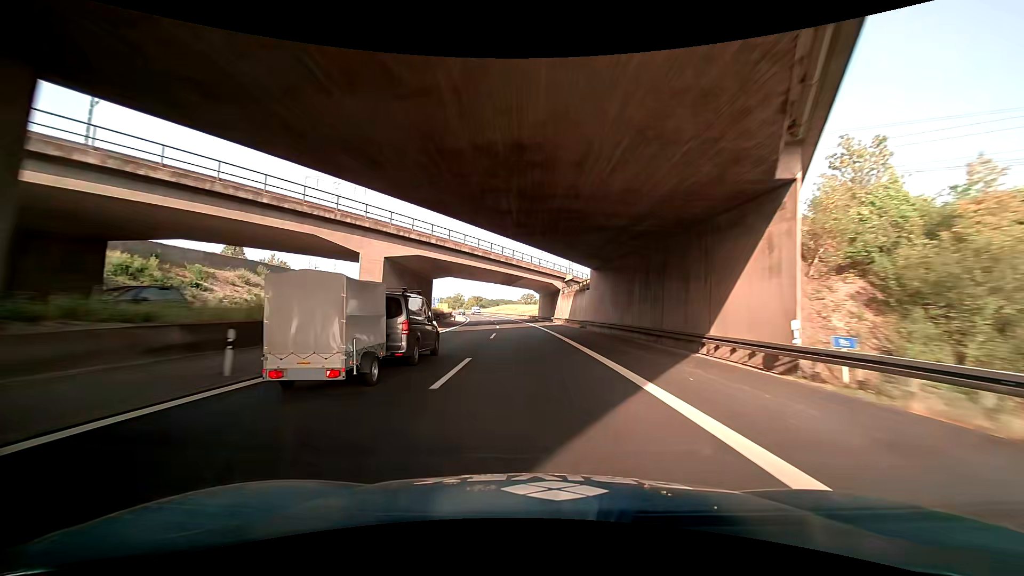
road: motorway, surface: asphalt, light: Day
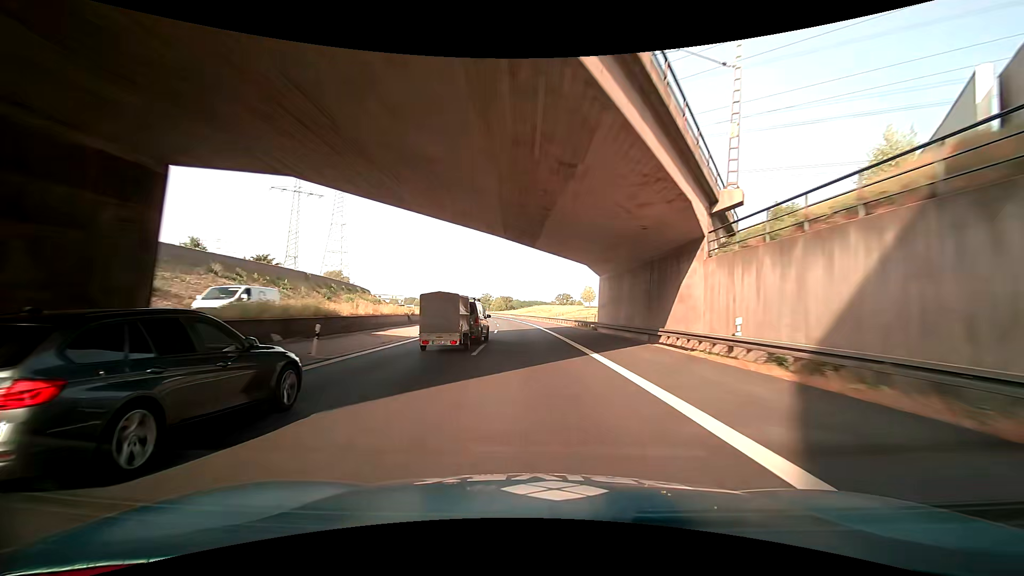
(-0.6, +46.9) m; -3°
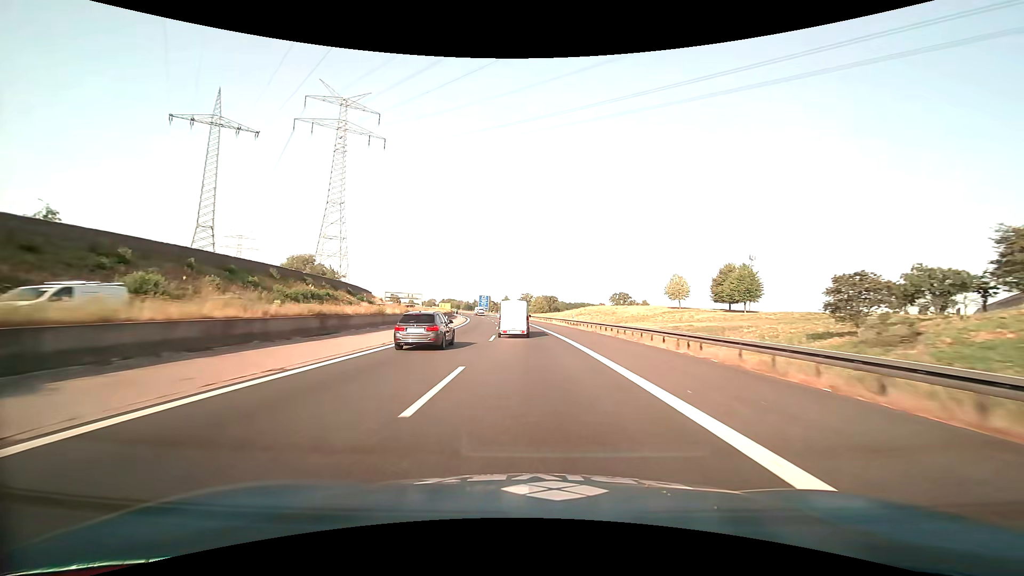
(-0.8, +63.4) m; -7°
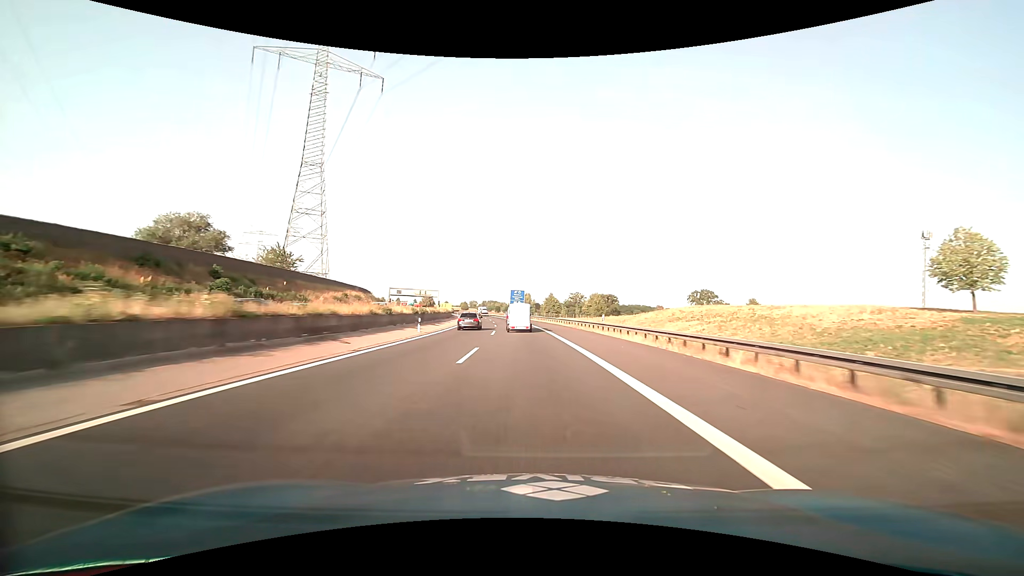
(-2.9, +65.2) m; -5°
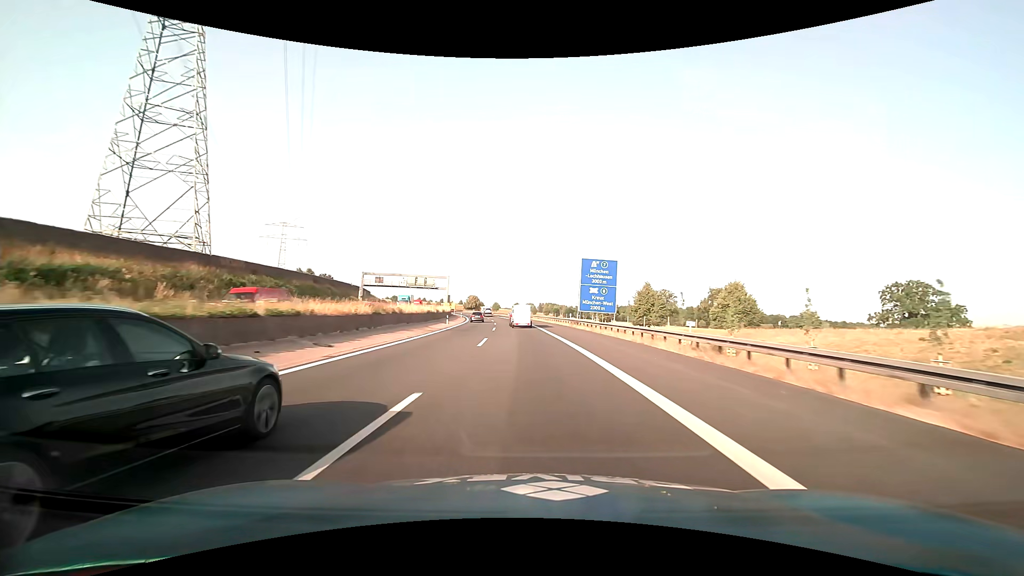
(-4.9, +83.3) m; -7°
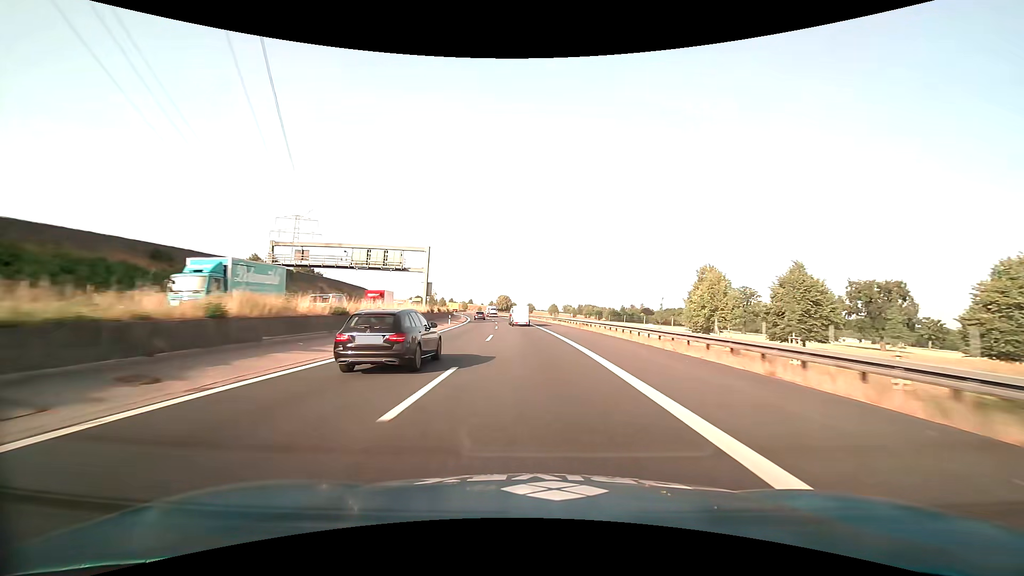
(-1.8, +50.1) m; -4°
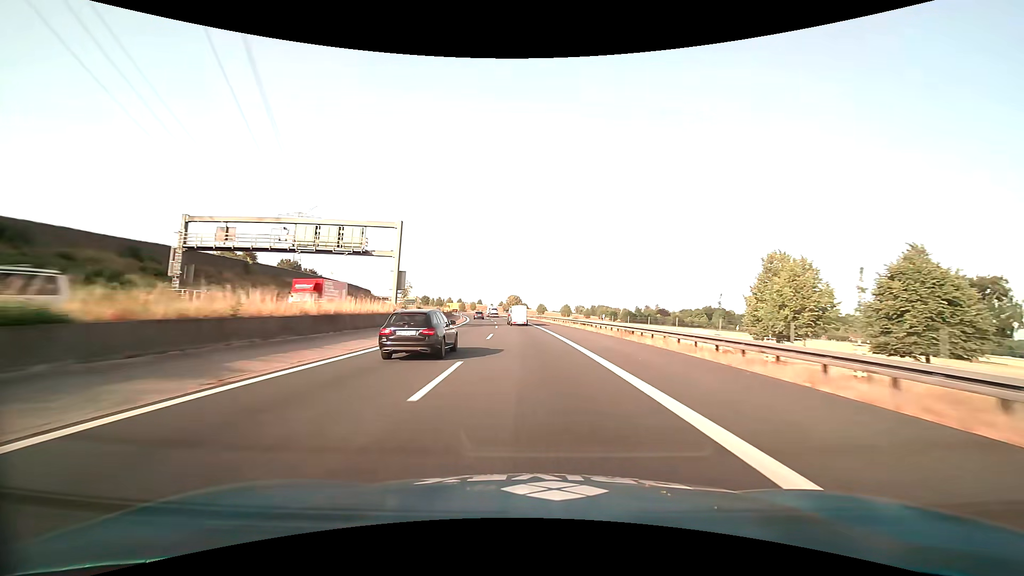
(-0.2, +16.6) m; -1°
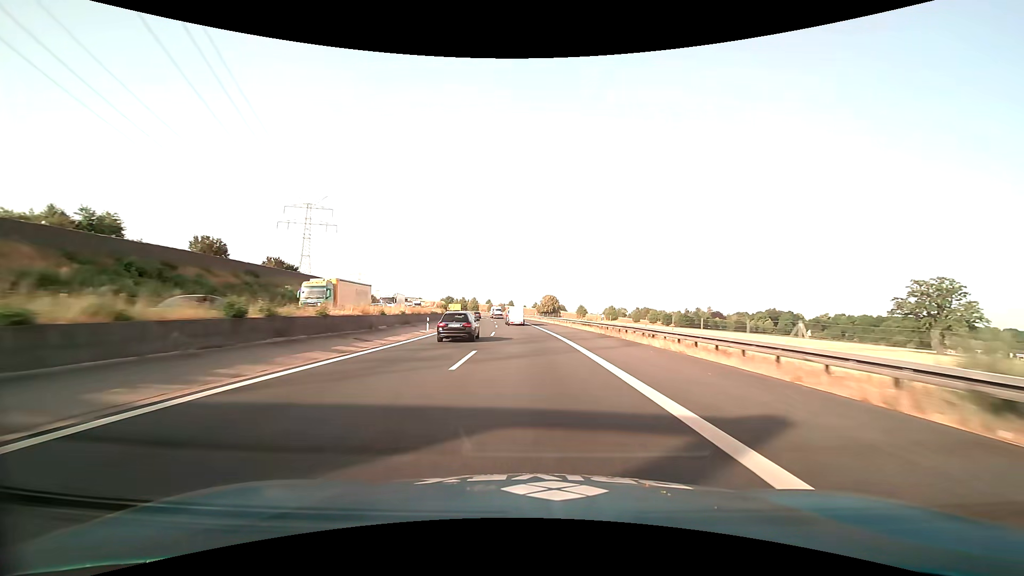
(-1.7, +49.8) m; -4°
(0, +10) (0, +20) (-1, +30) (-1, +40) (-2, +50) (-3, +60) (-4, +70) (-5, +80) (-6, +90) (-7, +100) m
